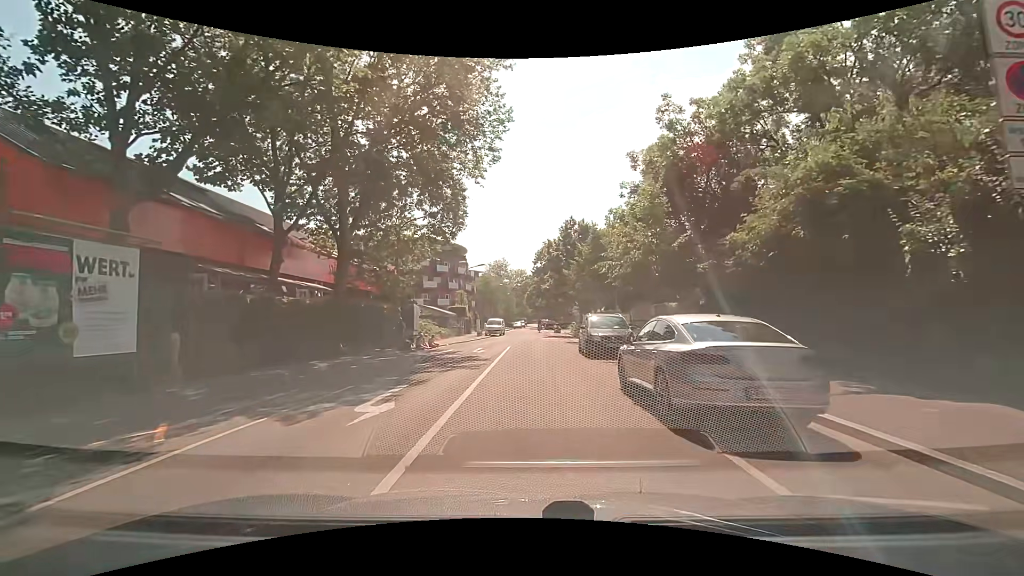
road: residential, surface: asphalt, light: Day
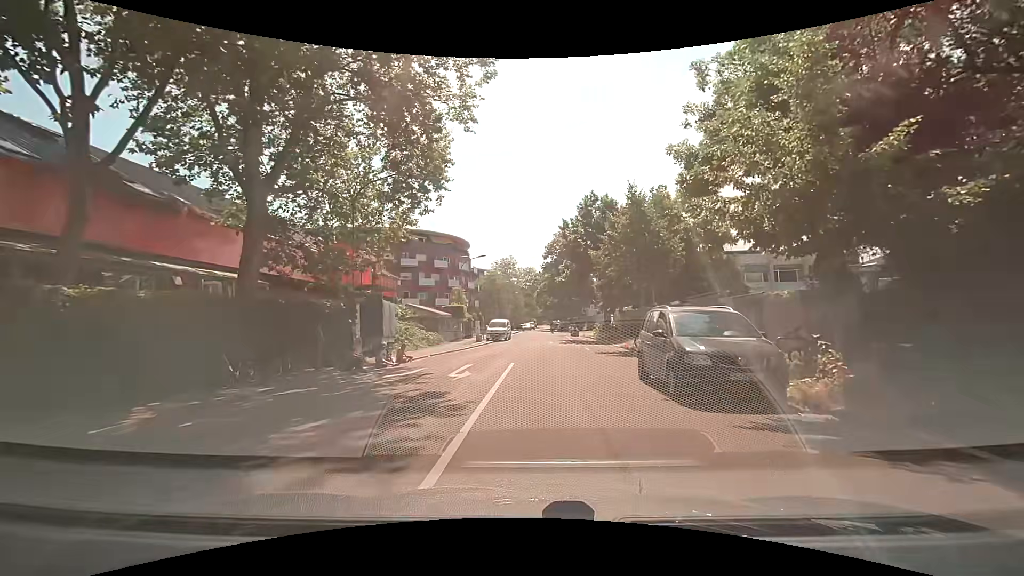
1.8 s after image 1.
(-0.3, +9.7) m; -1°
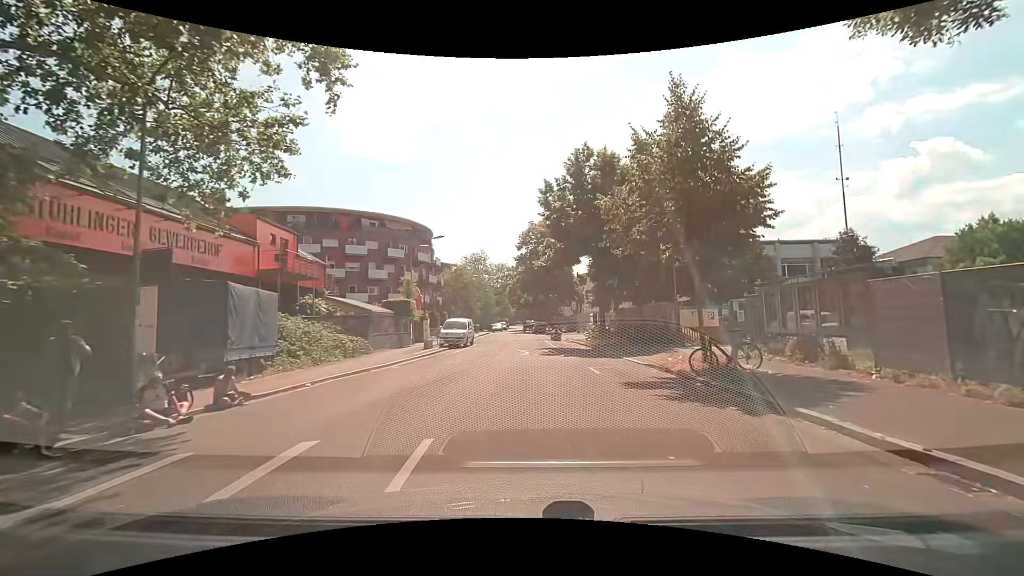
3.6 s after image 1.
(+0.1, +11.0) m; +4°
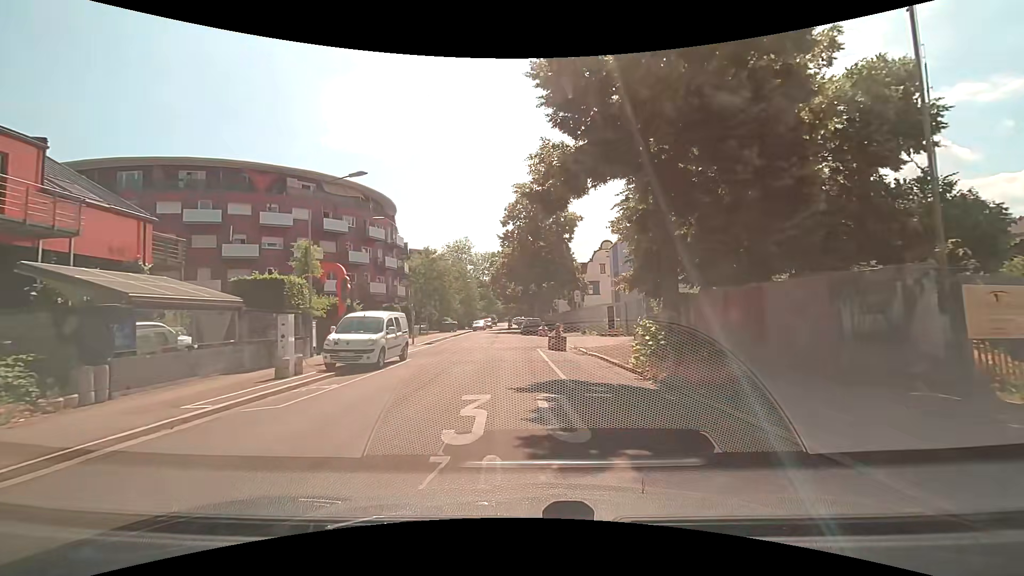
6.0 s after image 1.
(+0.1, +16.0) m; 0°
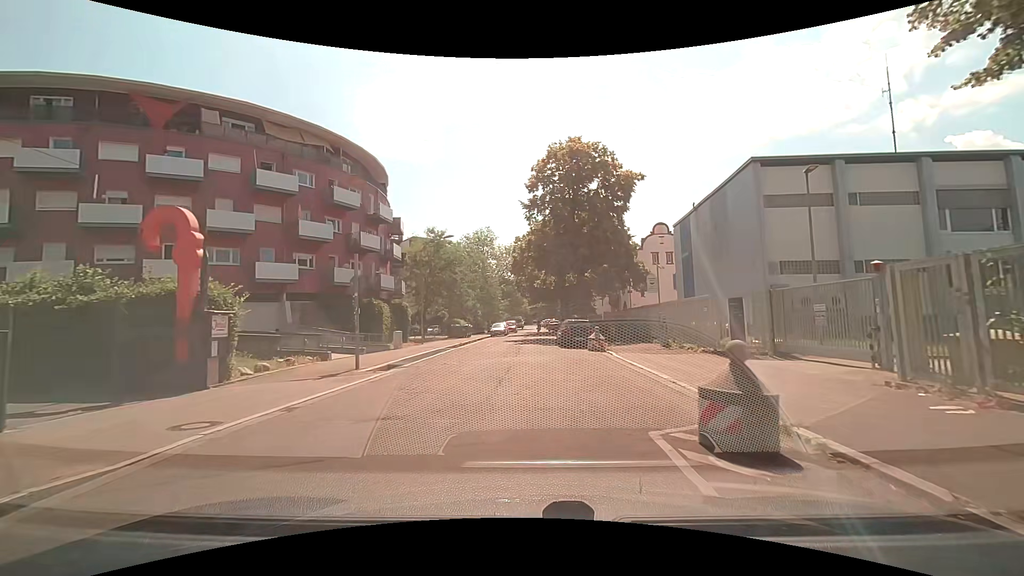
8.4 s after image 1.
(-0.8, +16.2) m; -3°
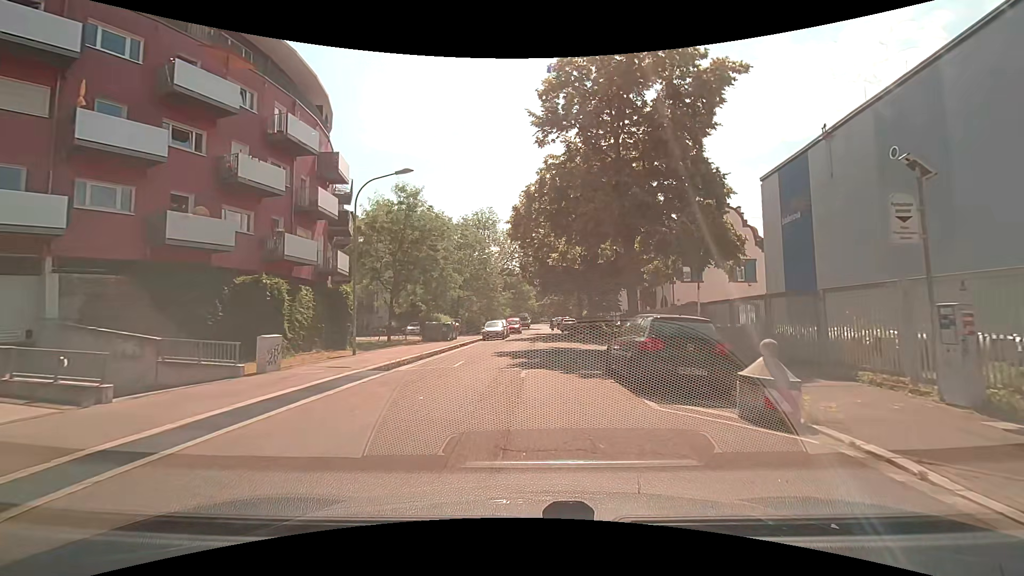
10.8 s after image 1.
(-0.4, +16.3) m; 0°
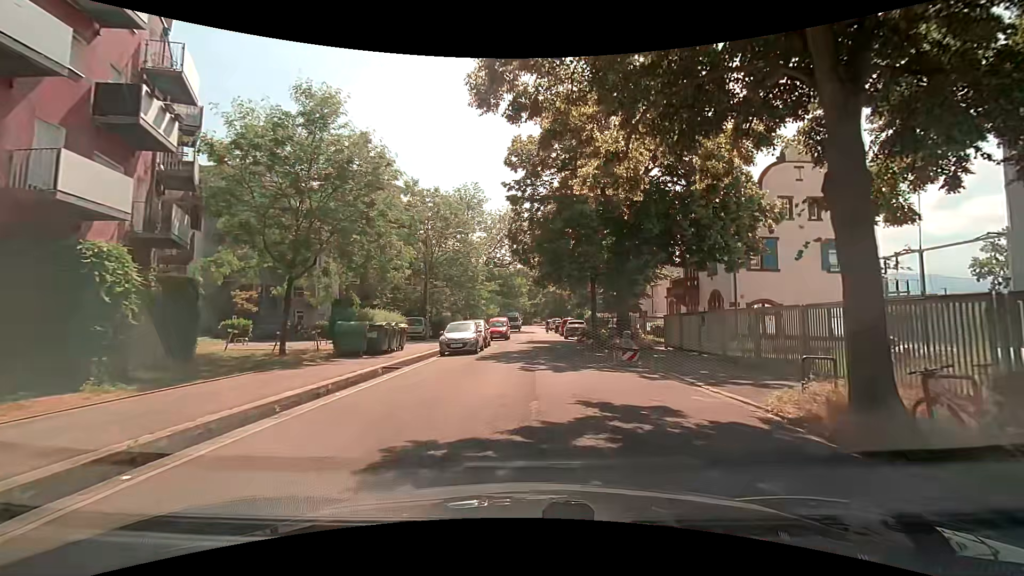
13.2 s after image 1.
(-0.5, +16.2) m; -1°
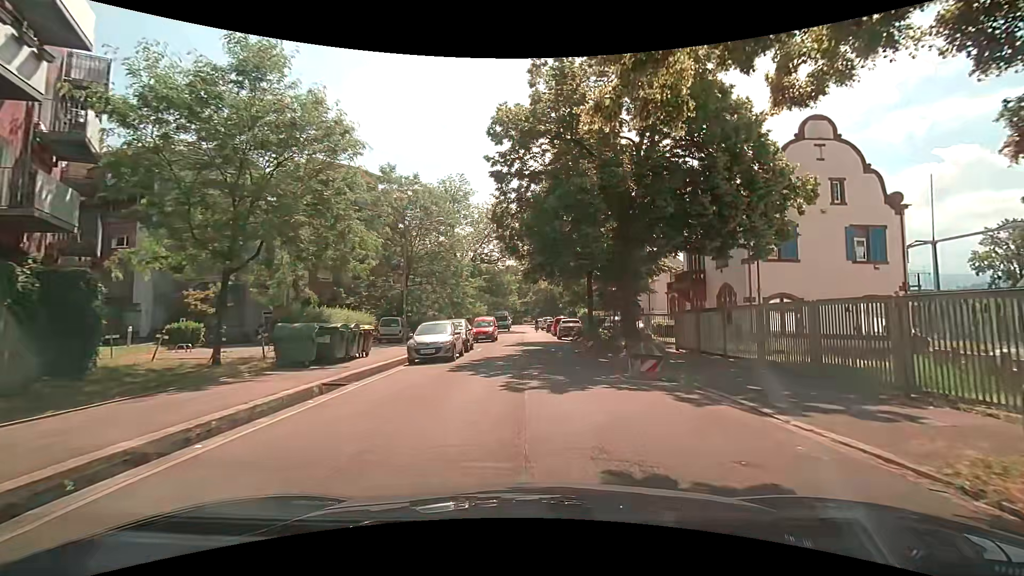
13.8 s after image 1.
(+0.1, +4.1) m; +2°
(0, +10) (+1, +20) (+1, +30) (+1, +40) (+1, +50) (+1, +60) (+1, +70) (+1, +80) (+1, +90) (+1, +100) m
